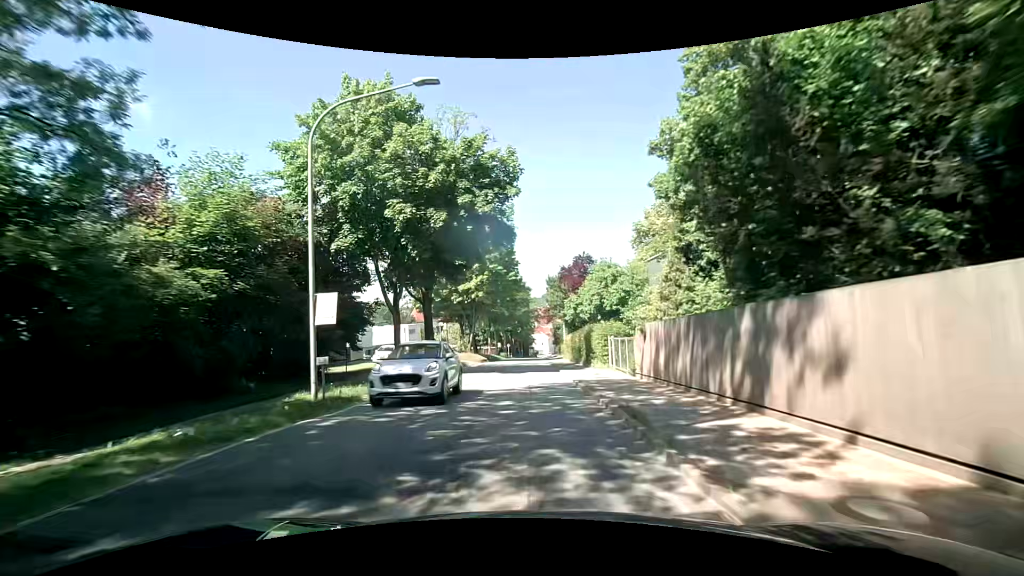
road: secondary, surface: asphalt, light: Day
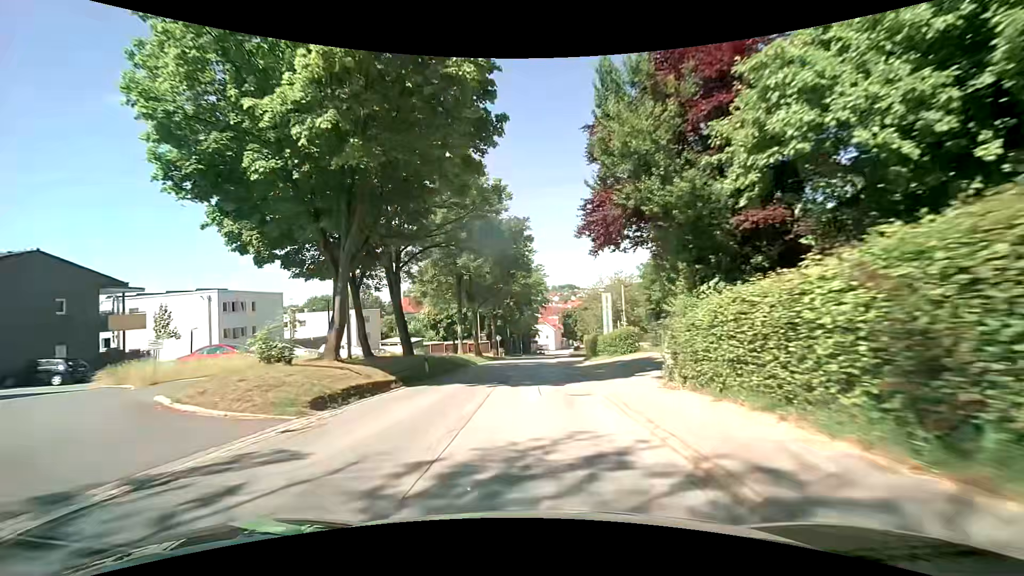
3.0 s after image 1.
(-0.1, +38.9) m; -1°
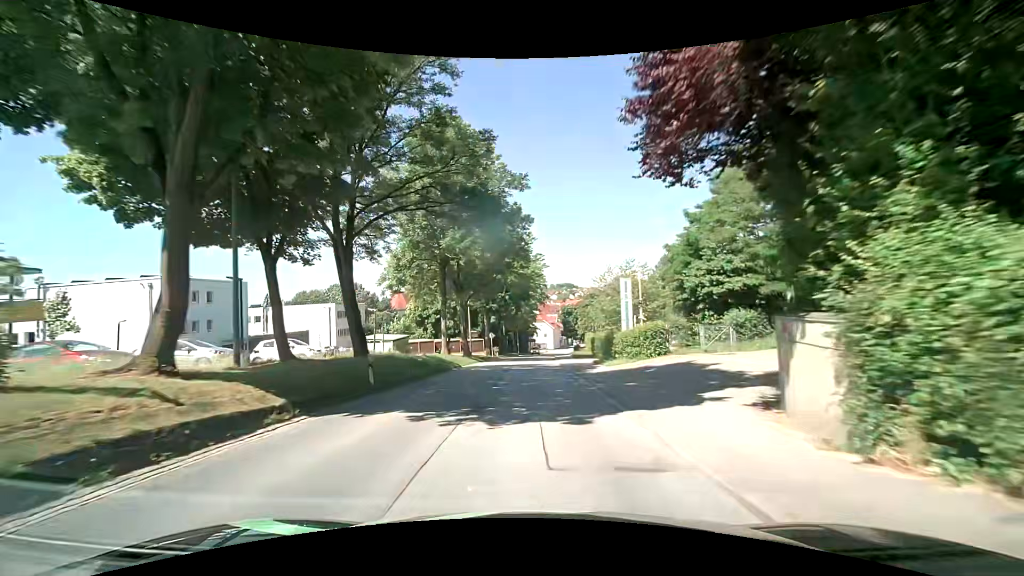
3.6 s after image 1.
(0.0, +7.8) m; 0°
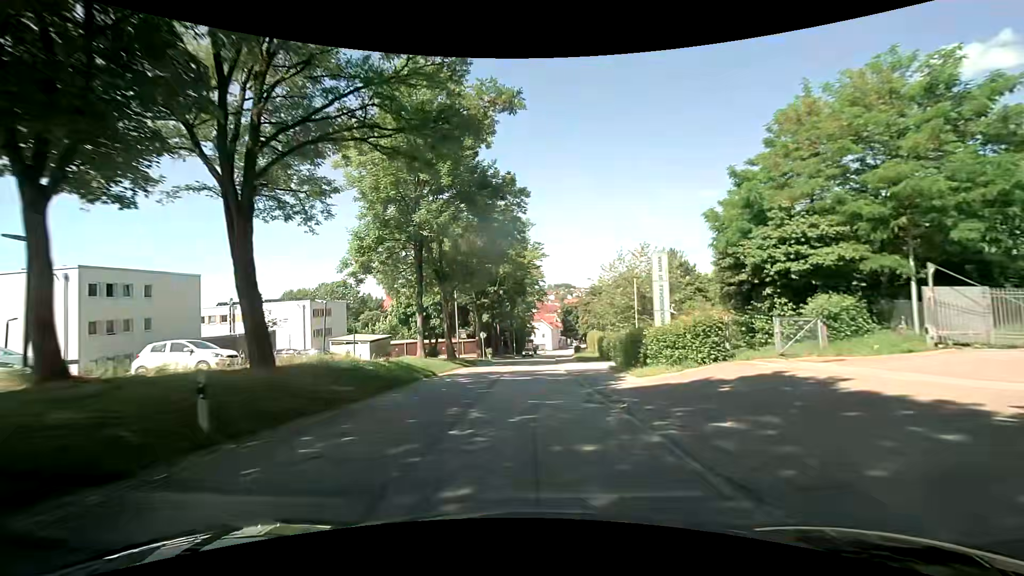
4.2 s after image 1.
(+0.1, +7.9) m; +1°
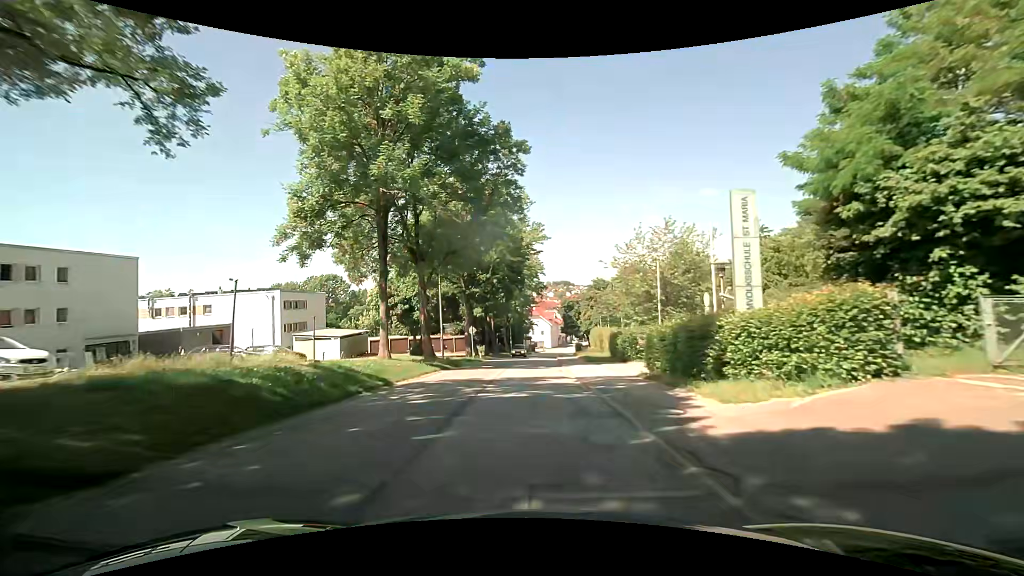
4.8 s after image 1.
(-0.1, +7.9) m; 0°
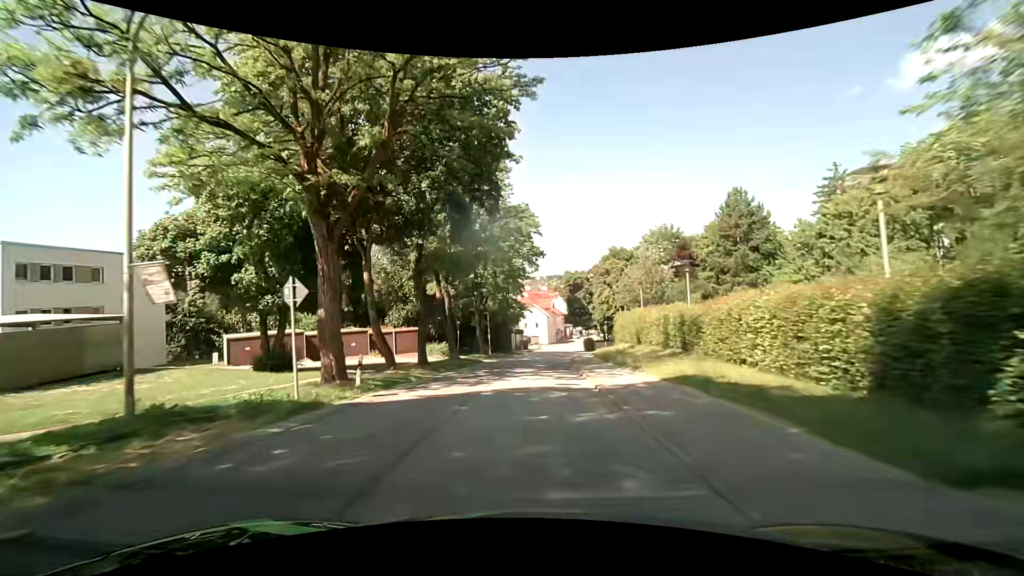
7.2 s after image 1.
(+0.3, +31.7) m; +1°
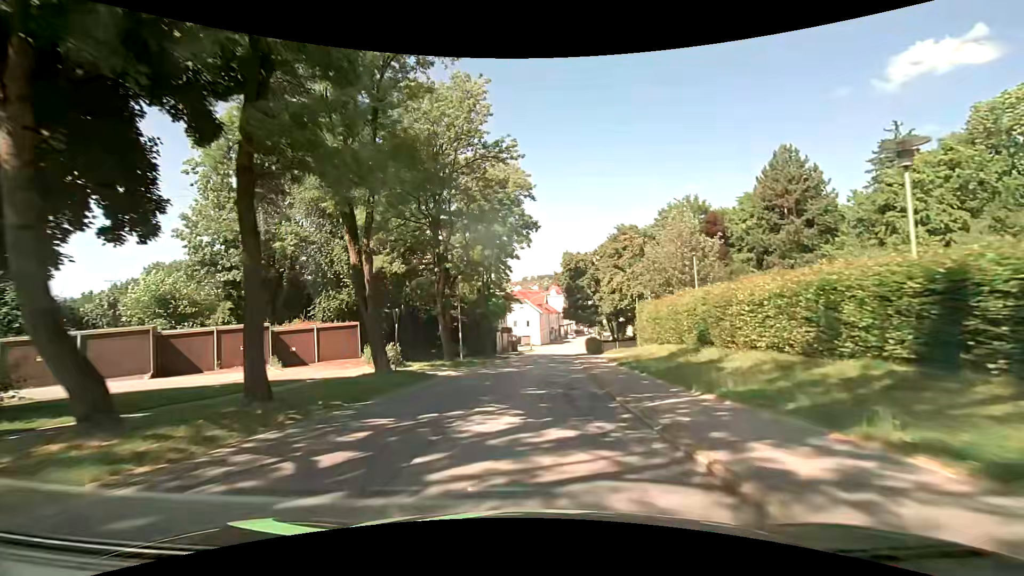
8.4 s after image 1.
(-0.1, +15.9) m; 0°
